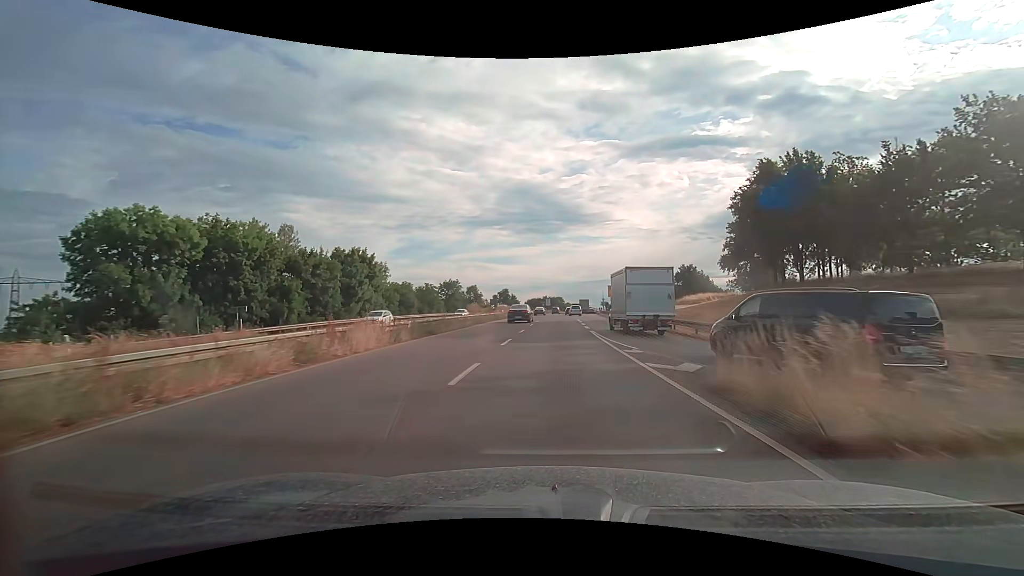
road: trunk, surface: asphalt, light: Day
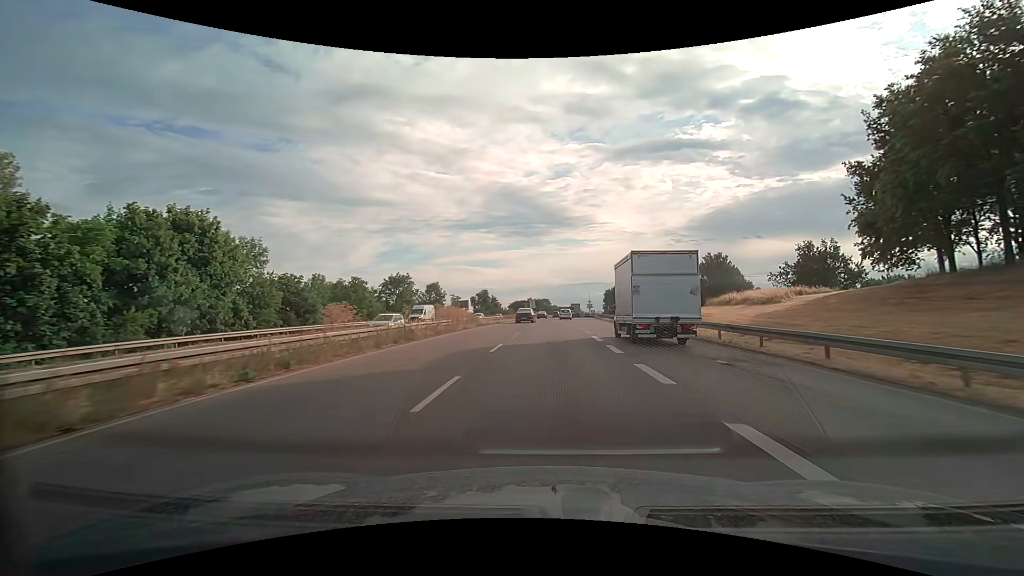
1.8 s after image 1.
(+0.4, +28.9) m; +1°
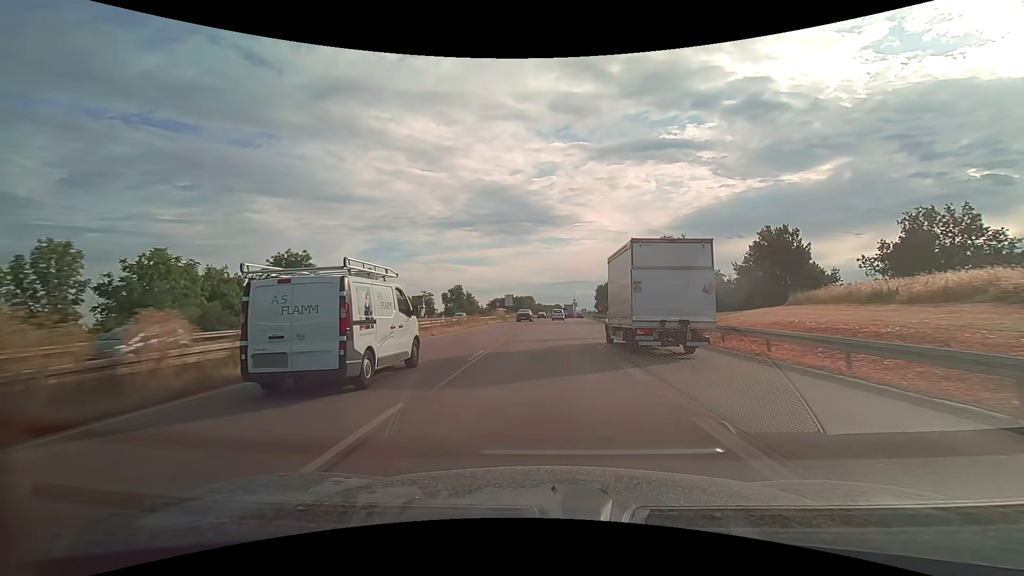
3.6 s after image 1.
(+0.6, +29.6) m; +2°
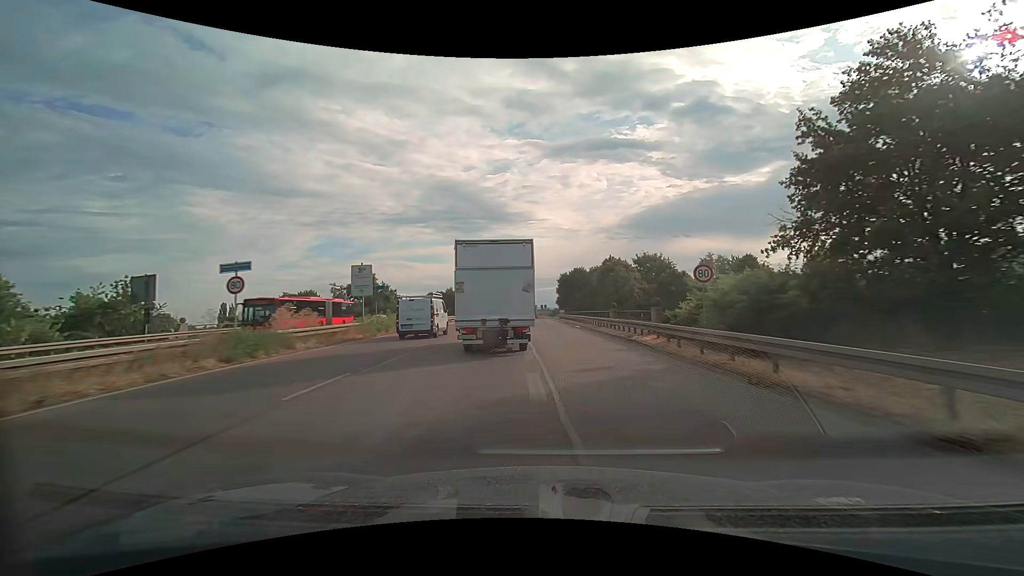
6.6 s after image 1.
(+2.0, +50.0) m; +5°
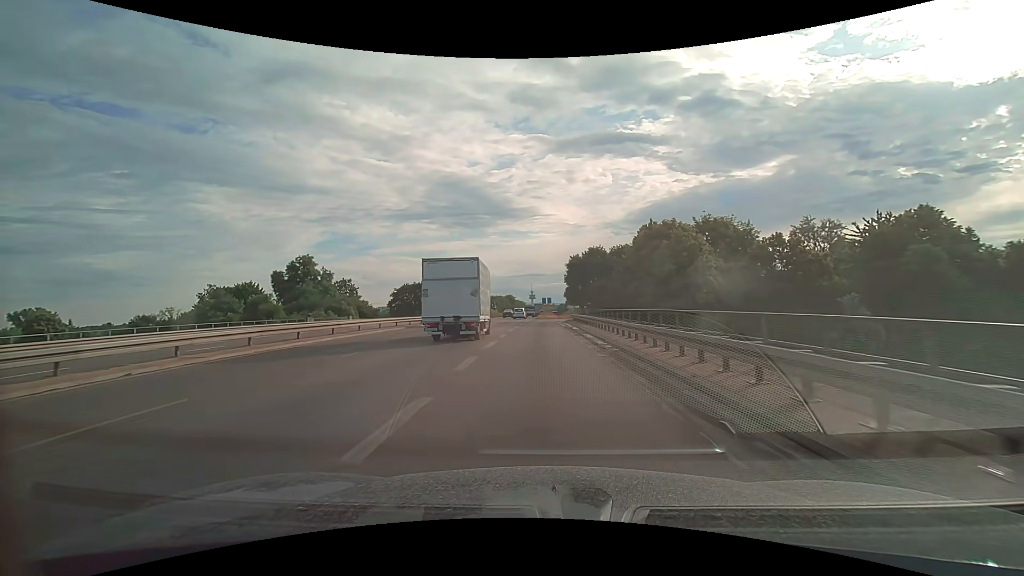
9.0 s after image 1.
(+0.2, +38.3) m; -1°
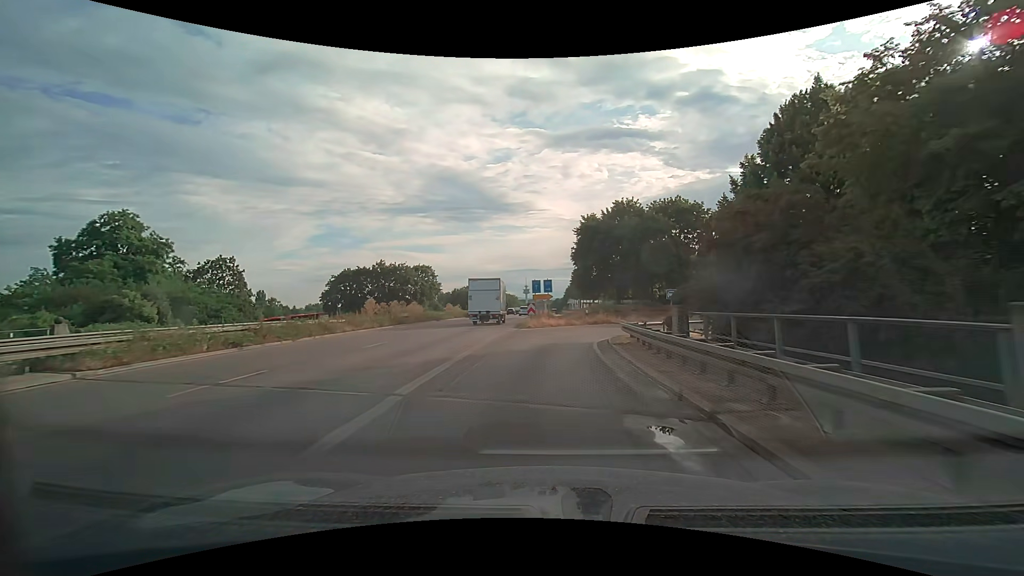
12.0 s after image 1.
(+0.3, +41.3) m; +1°
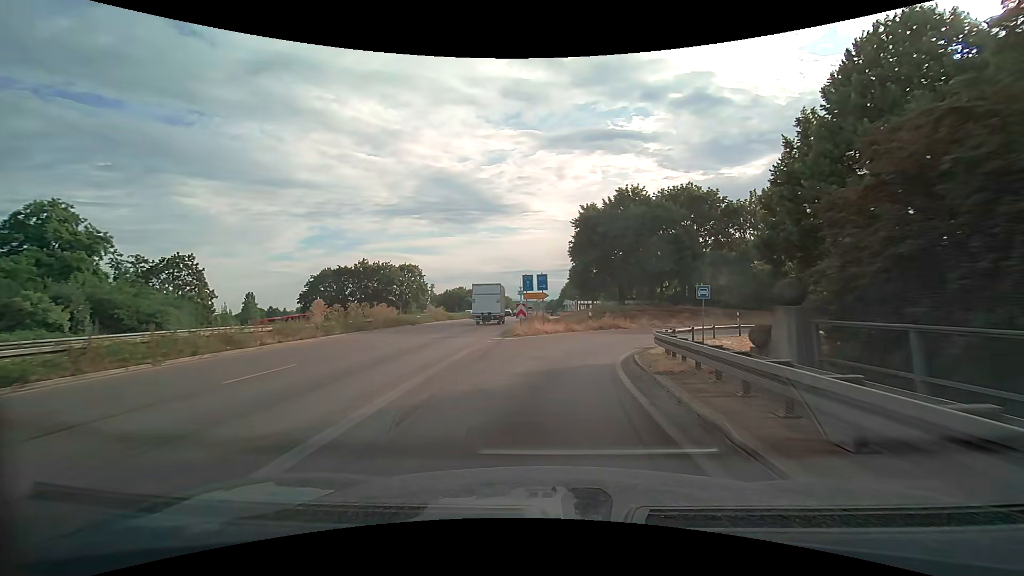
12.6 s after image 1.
(0.0, +7.0) m; 0°
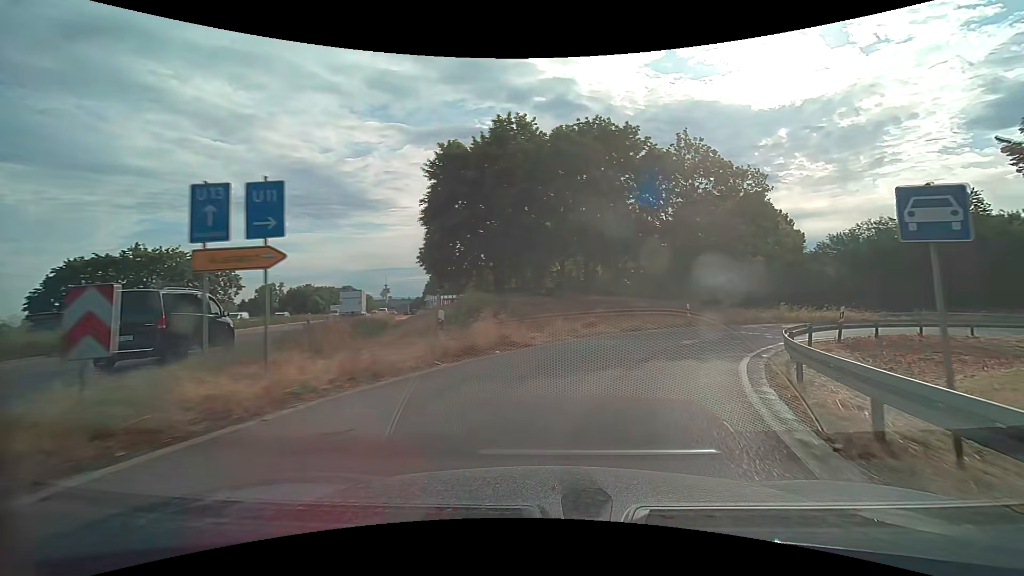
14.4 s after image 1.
(+1.8, +19.4) m; +15°
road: trunk_link
(+1, +10) (+6, +19) (+13, +26) (+22, +31) (+31, +33) (+41, +33) (+51, +32) (+61, +31) (+71, +29) (+81, +28) m
